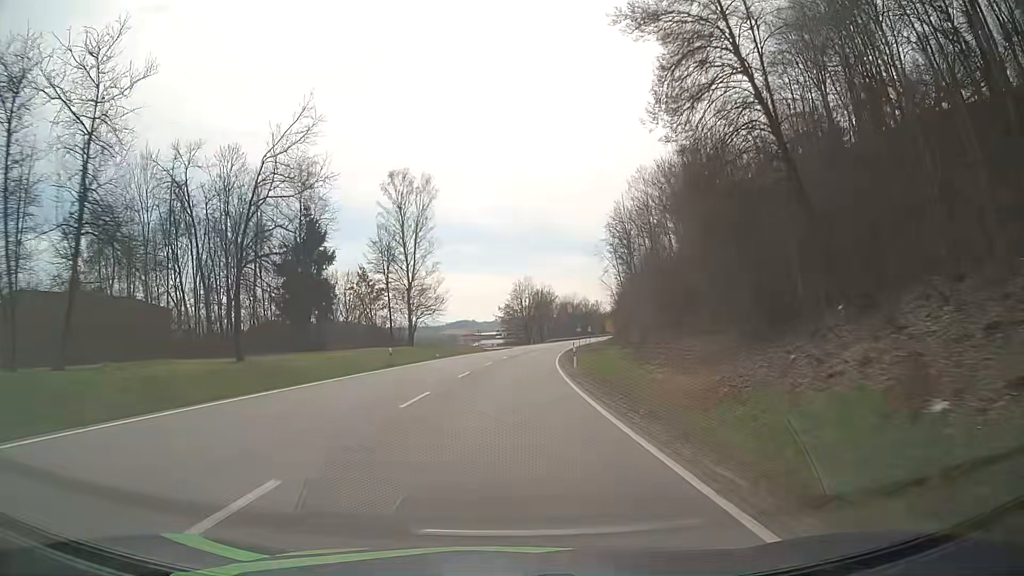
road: primary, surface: asphalt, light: Day
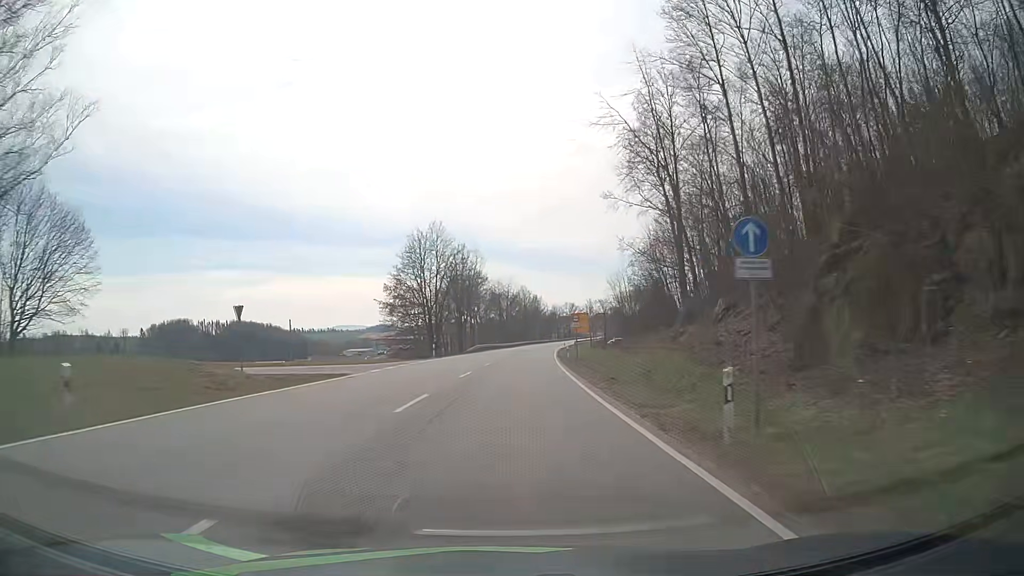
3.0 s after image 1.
(+4.1, +72.5) m; +7°
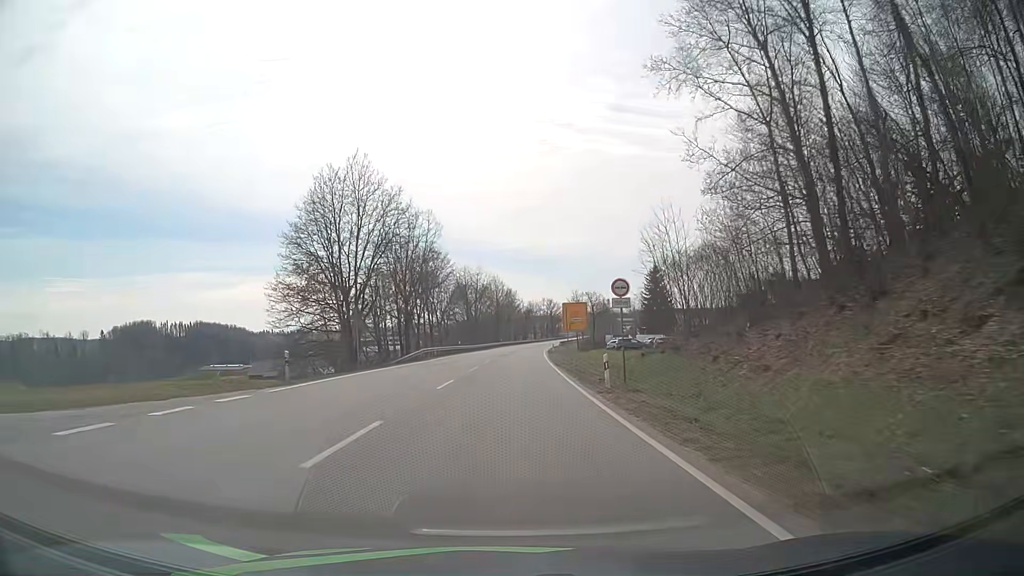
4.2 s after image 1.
(+0.6, +29.1) m; +2°
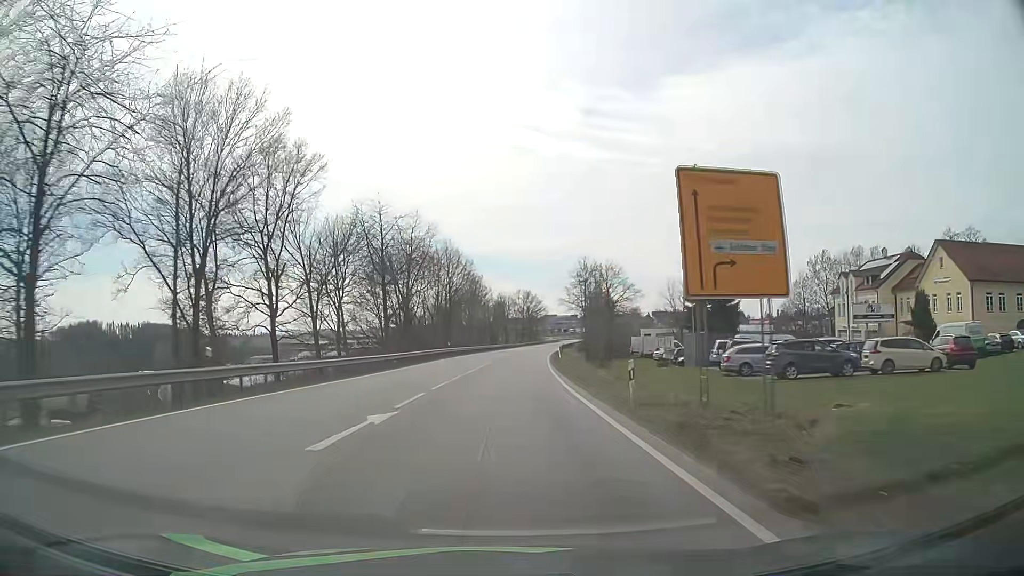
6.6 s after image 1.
(+1.6, +58.4) m; +3°
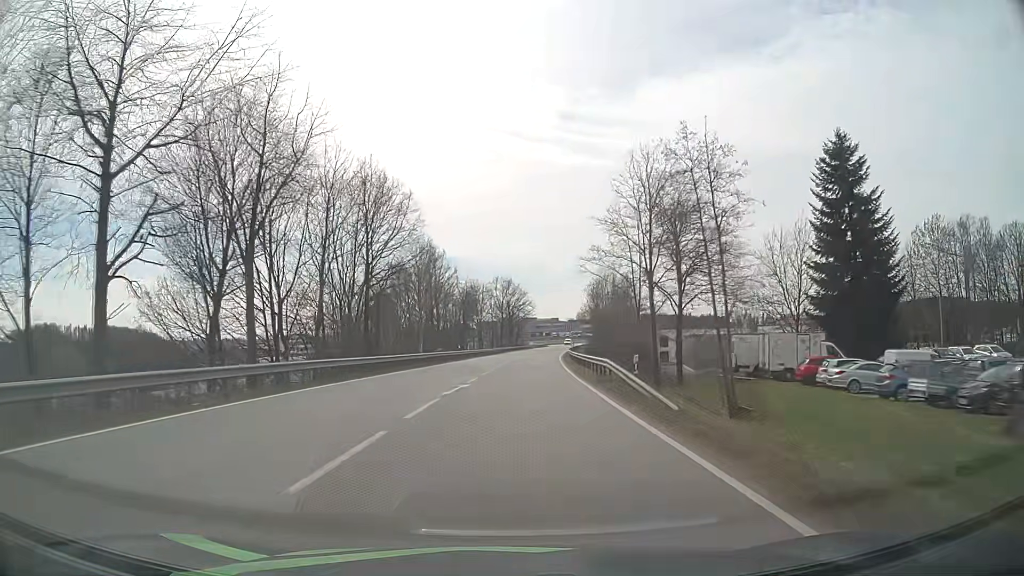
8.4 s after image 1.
(+0.8, +44.1) m; +2°
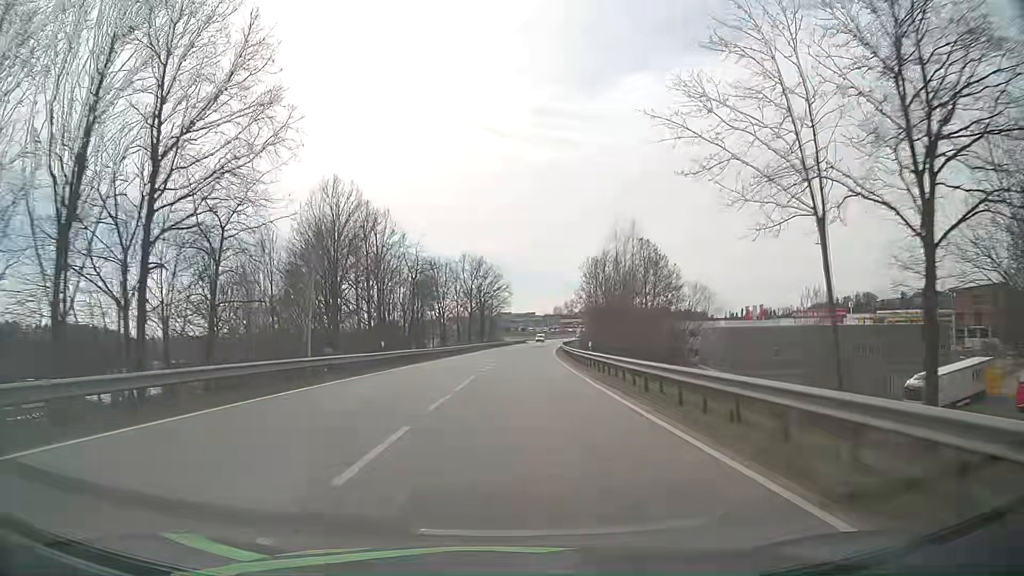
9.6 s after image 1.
(+0.4, +29.3) m; +2°
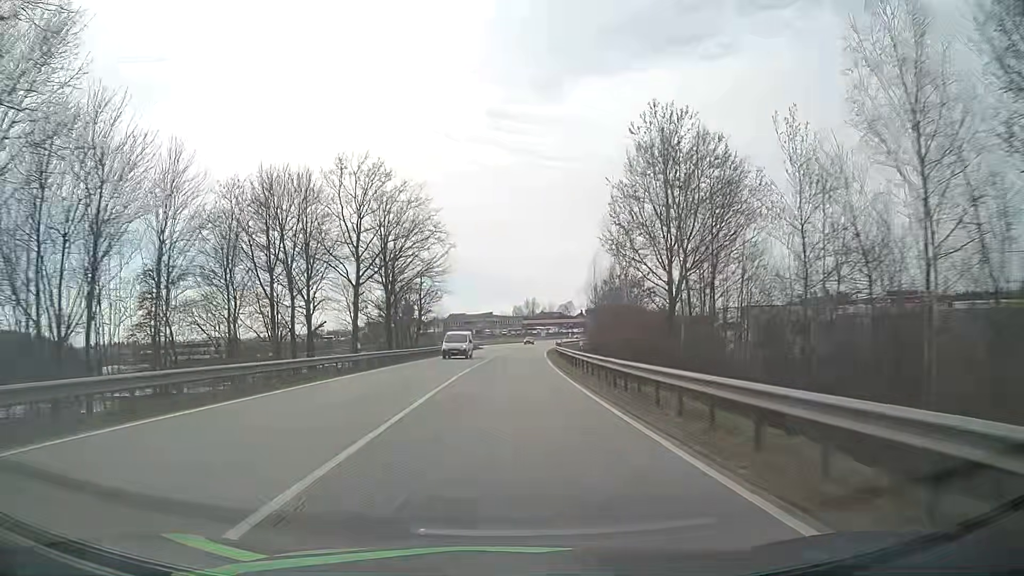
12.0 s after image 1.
(+2.1, +58.4) m; +4°
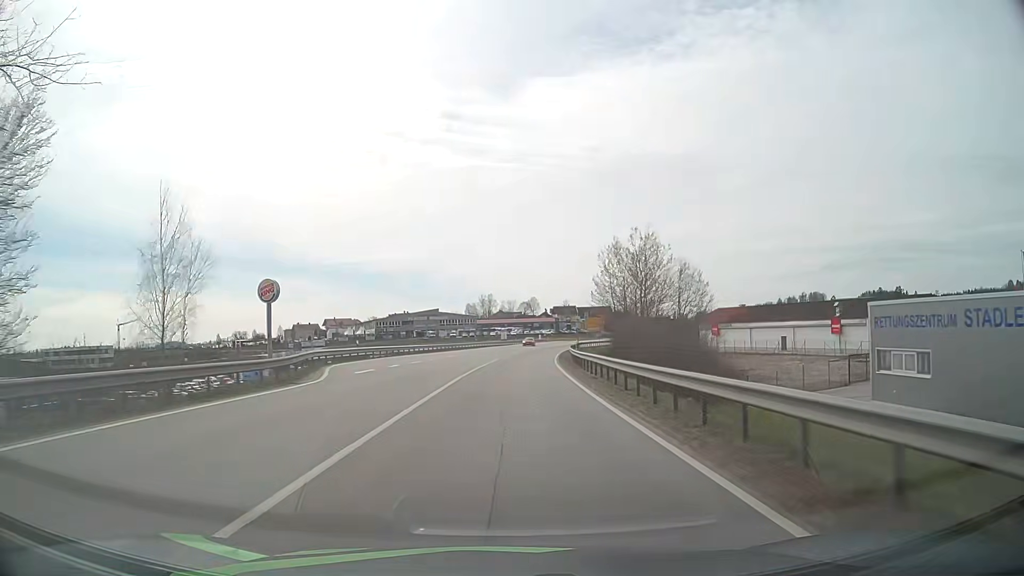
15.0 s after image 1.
(+2.2, +71.8) m; +4°
(0, +10) (0, +20) (+1, +30) (+1, +40) (+2, +50) (+3, +60) (+4, +70) (+5, +80) (+6, +90) (+7, +100) m
